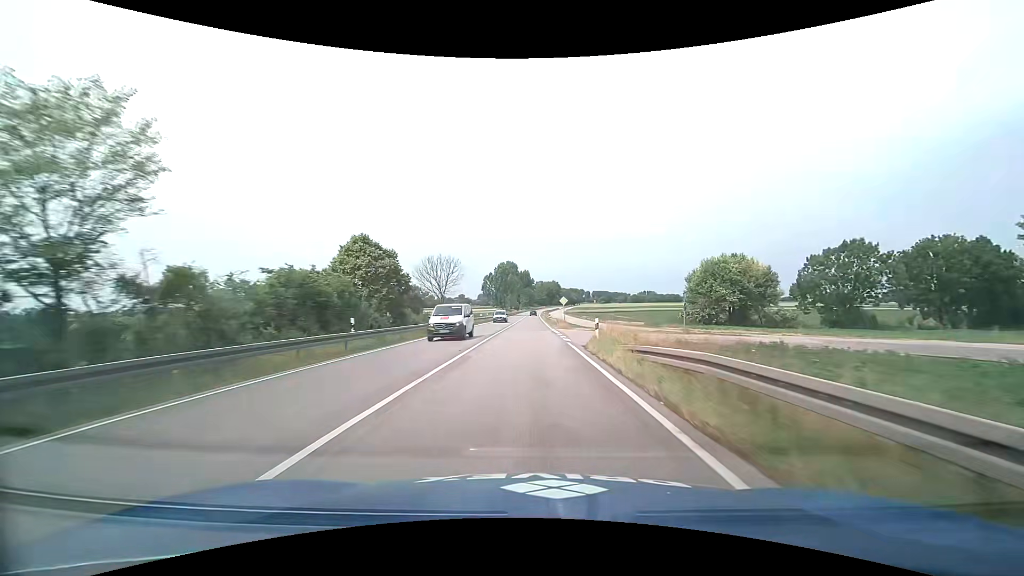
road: primary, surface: asphalt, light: Day
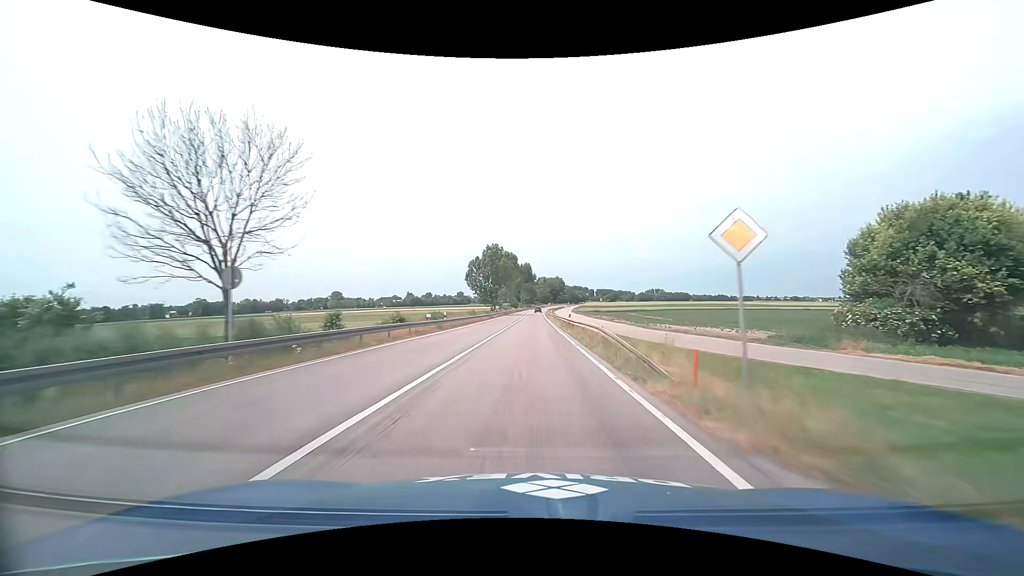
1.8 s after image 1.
(-0.2, +39.1) m; 0°
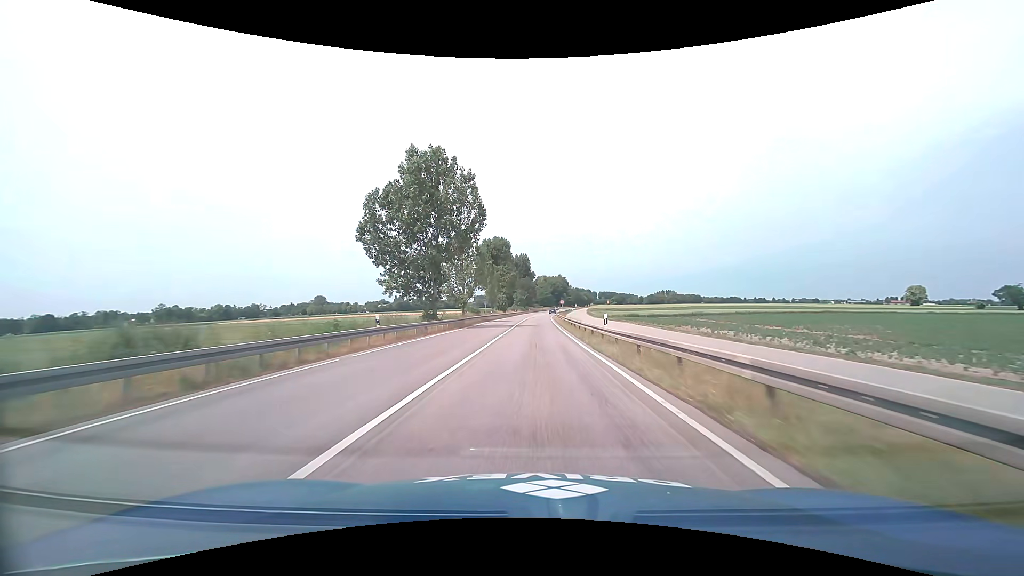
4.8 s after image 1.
(-0.1, +65.9) m; 0°
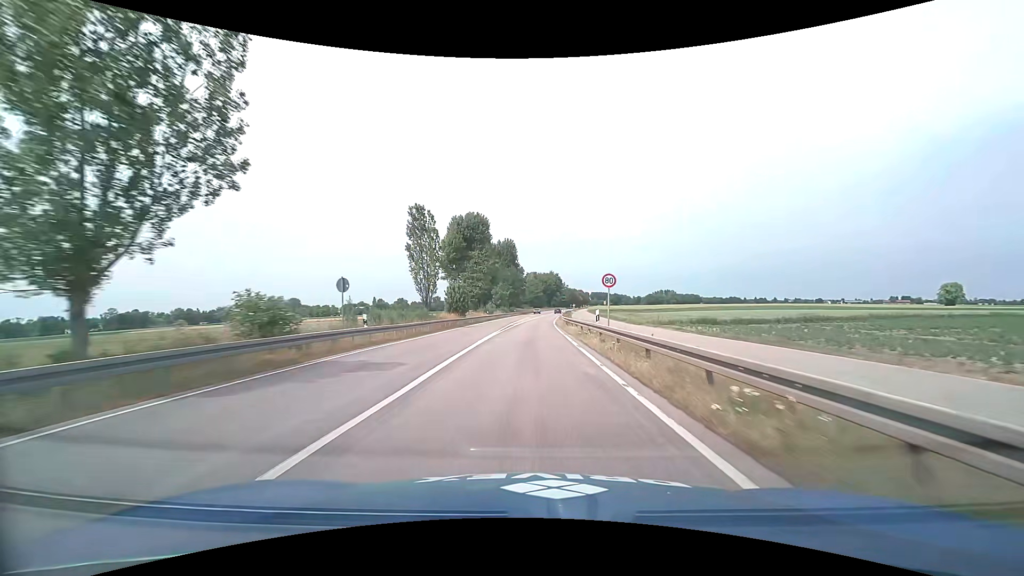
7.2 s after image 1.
(+0.5, +50.9) m; +1°
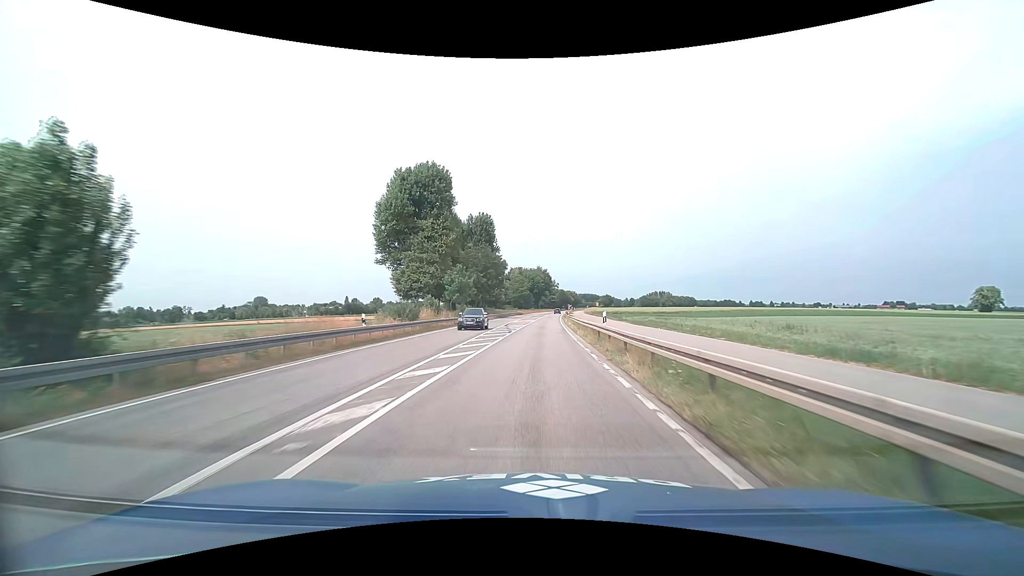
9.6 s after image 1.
(+0.4, +48.4) m; +2°
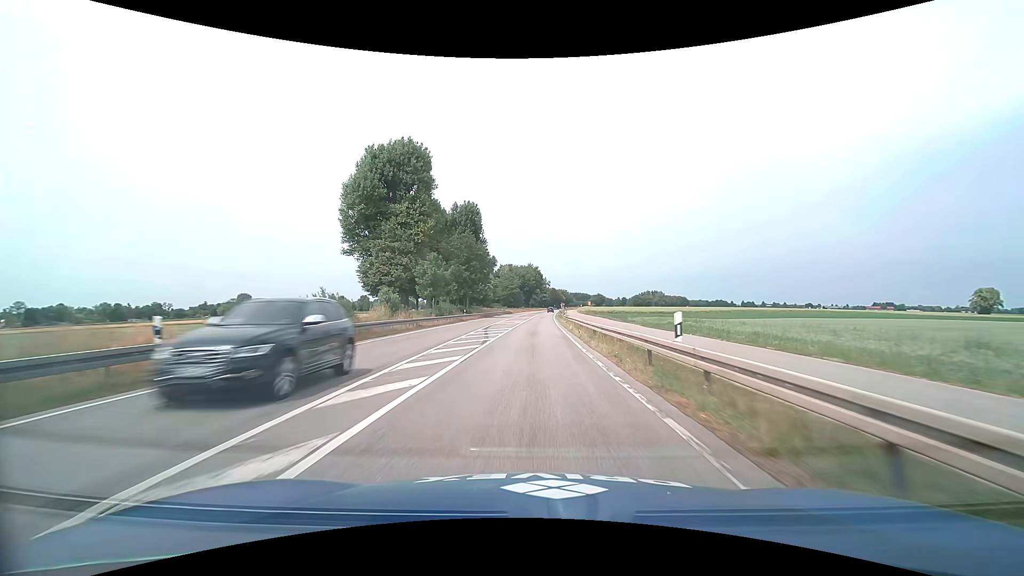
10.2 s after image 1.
(+0.1, +11.7) m; +1°
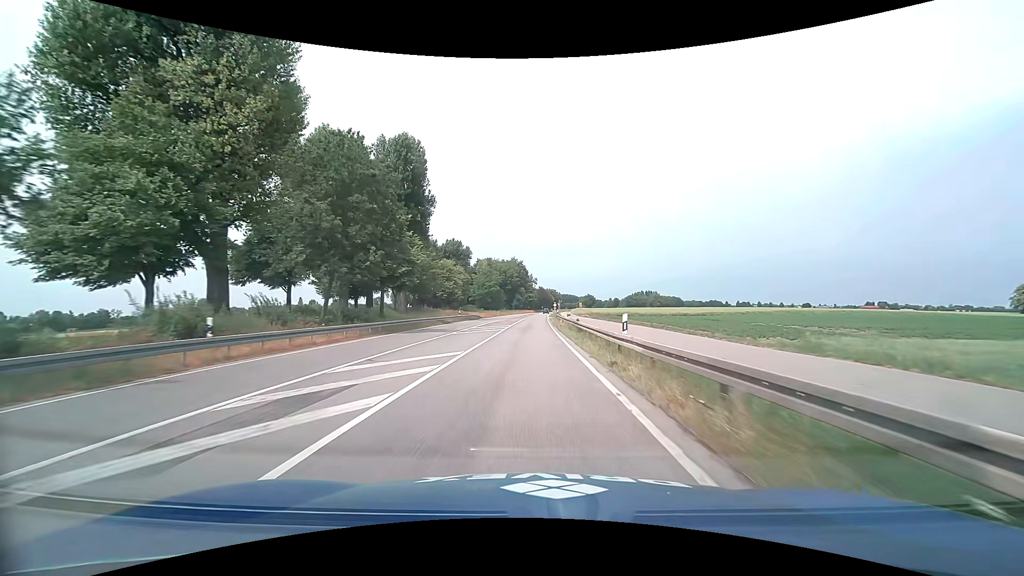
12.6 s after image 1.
(+1.1, +45.4) m; +2°
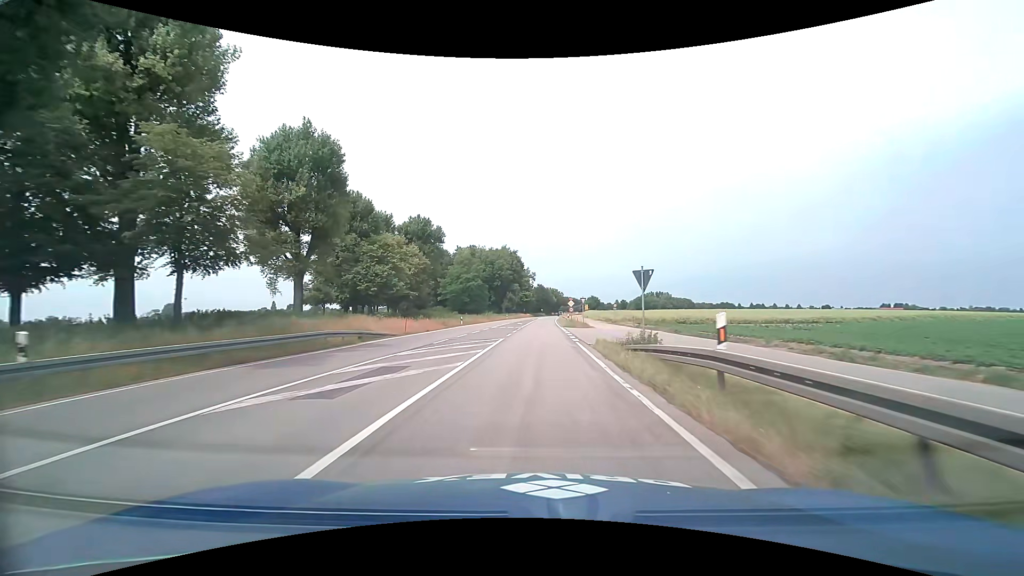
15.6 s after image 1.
(+0.1, +55.1) m; 0°
(0, +10) (0, +20) (0, +30) (0, +40) (+1, +50) (+1, +60) (+1, +70) (+2, +80) (+2, +90) (+3, +100) m
